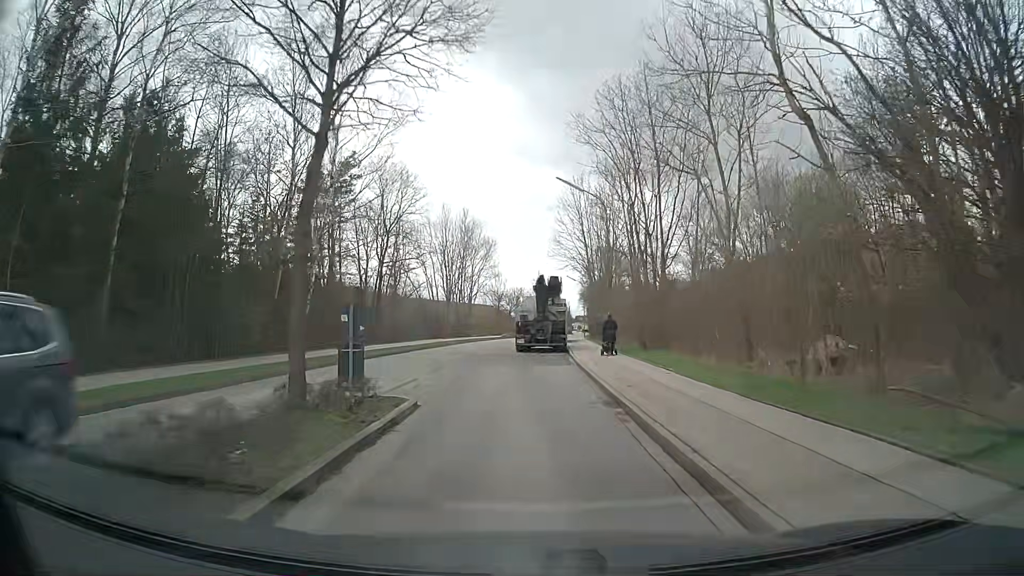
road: tertiary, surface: asphalt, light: Day
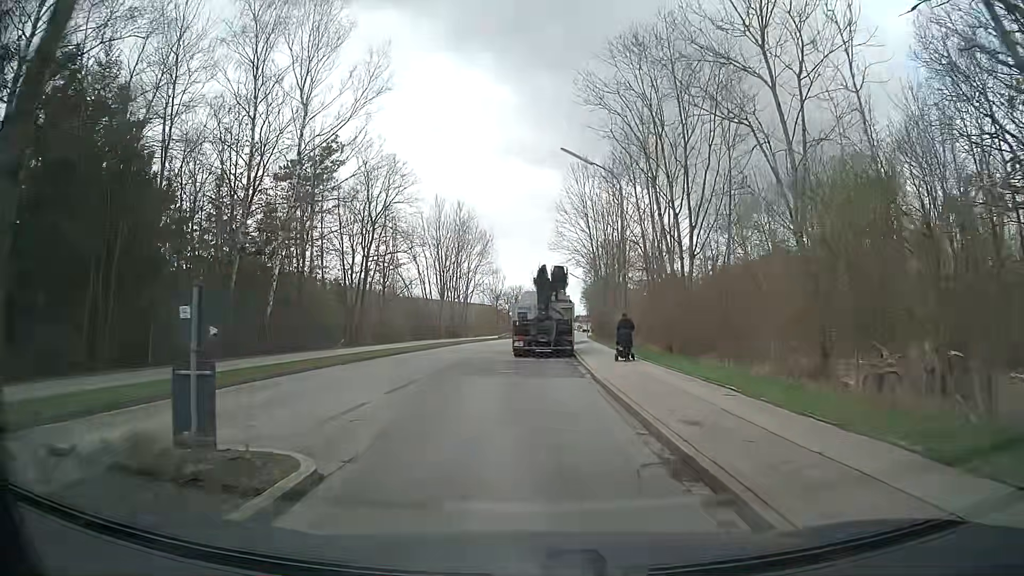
(-0.1, +5.4) m; -1°
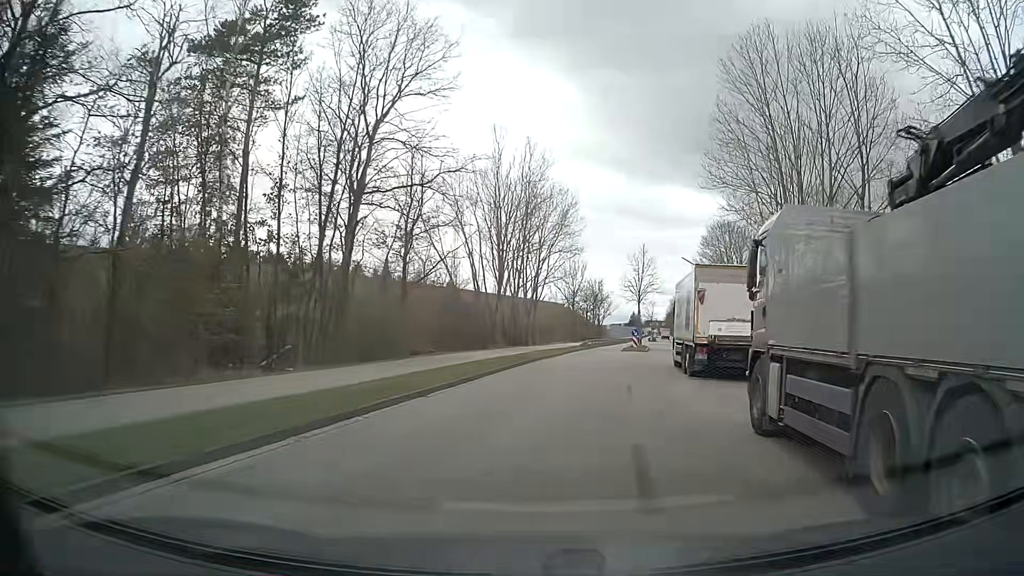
(-2.7, +26.0) m; -6°
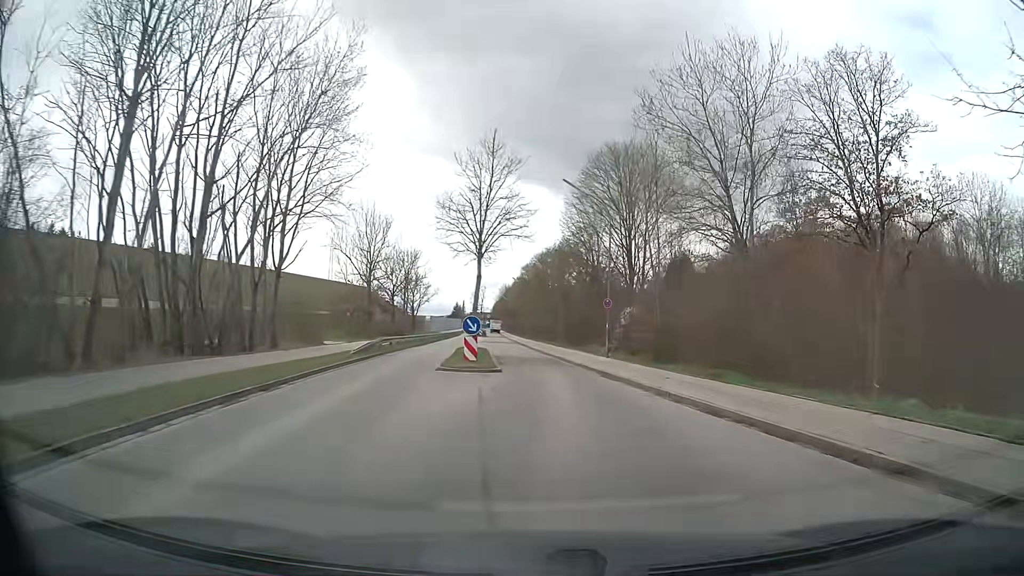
(+3.8, +30.4) m; +14°
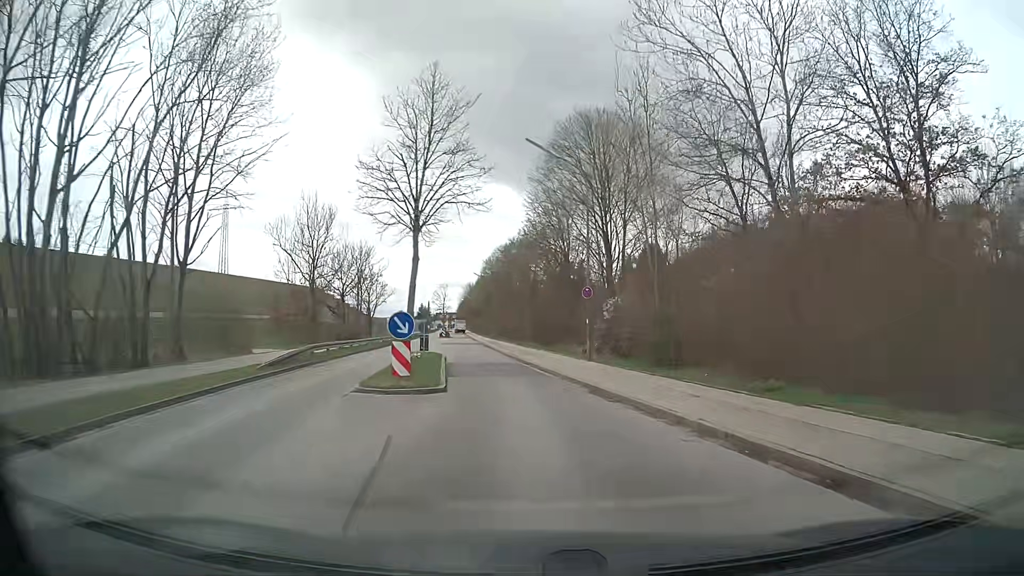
(+0.3, +6.6) m; +4°
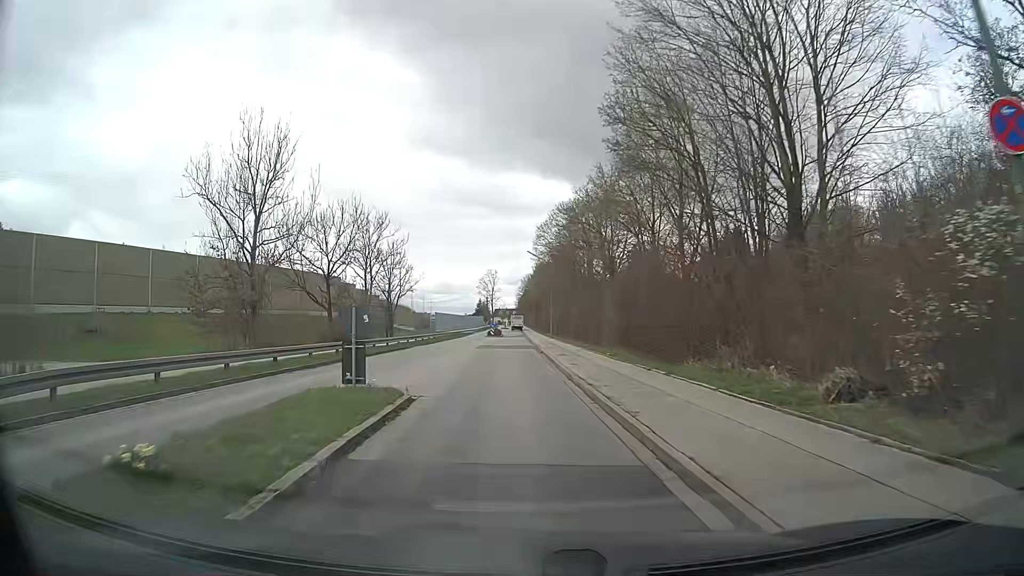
(-0.6, +21.2) m; -5°
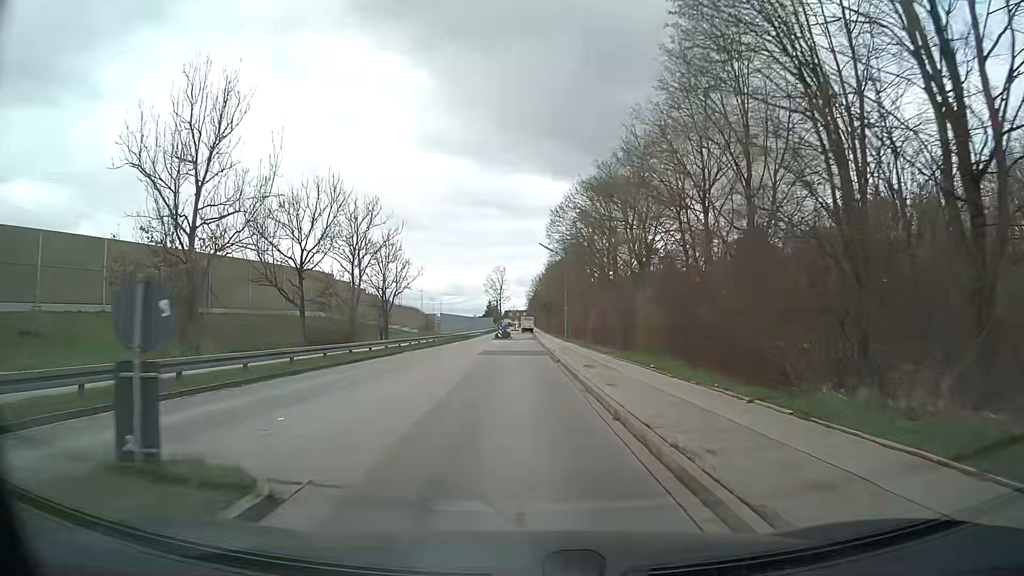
(-0.1, +7.3) m; -2°
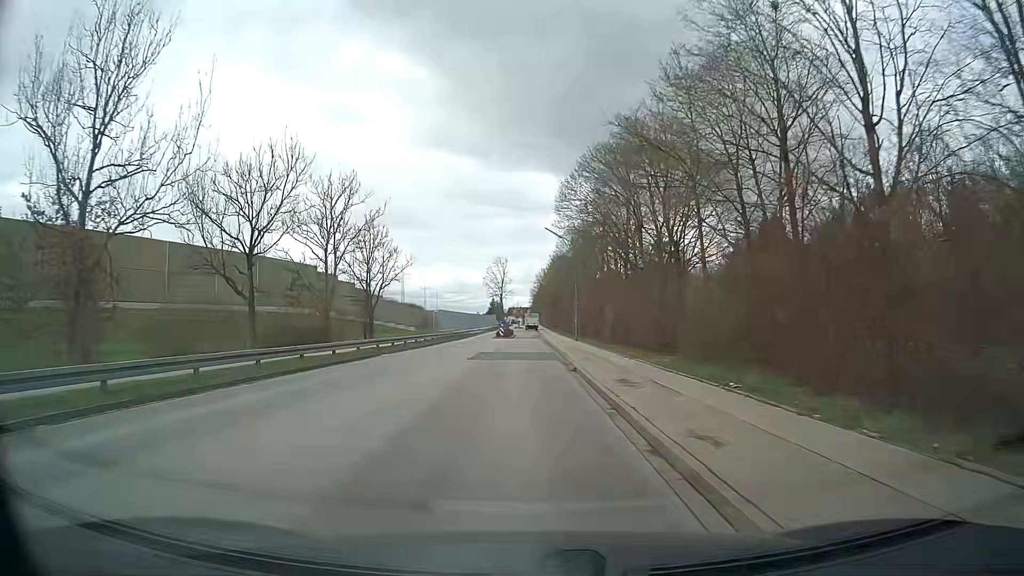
(0.0, +7.4) m; 0°
(0, +10) (0, +20) (0, +30) (0, +40) (0, +50) (0, +60) (0, +70) (0, +80) (0, +90) (-1, +100) m
